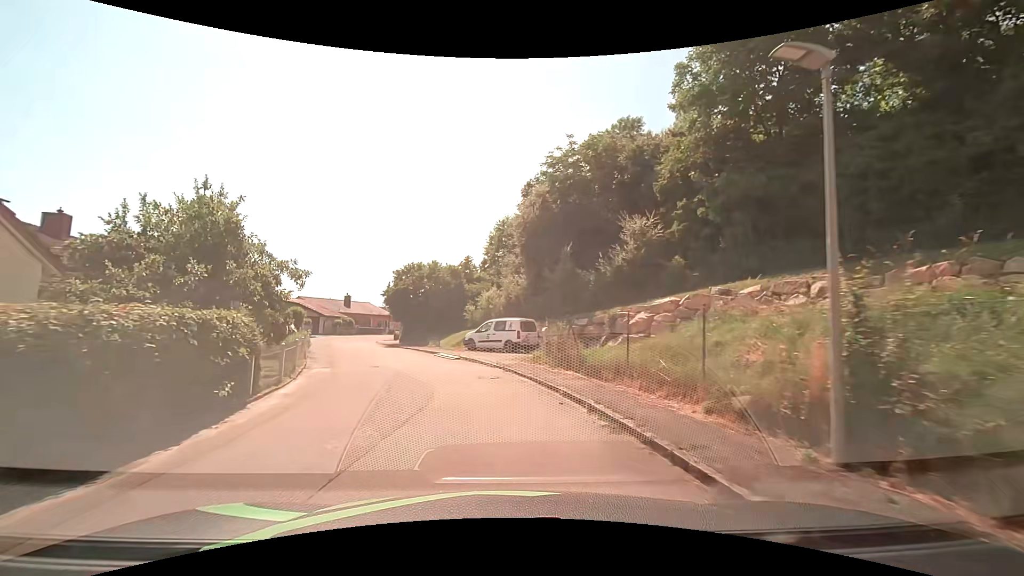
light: Day
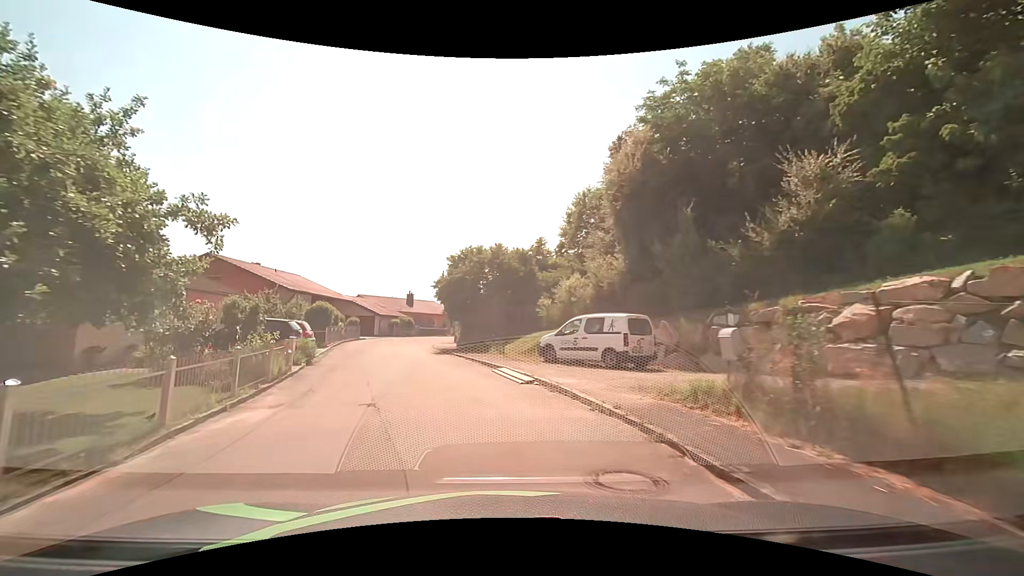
(-0.7, +9.1) m; -9°
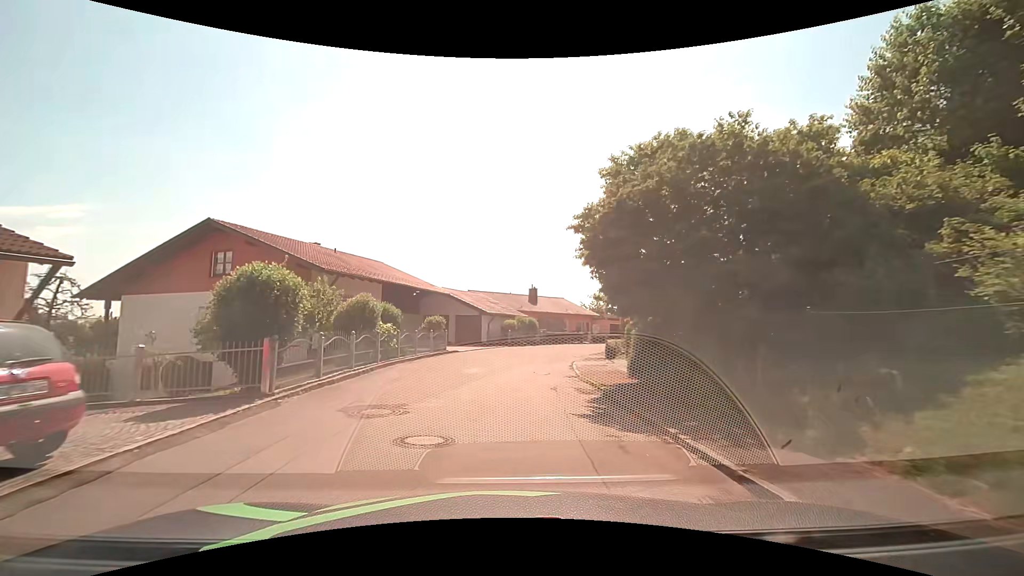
(-2.6, +18.6) m; -14°
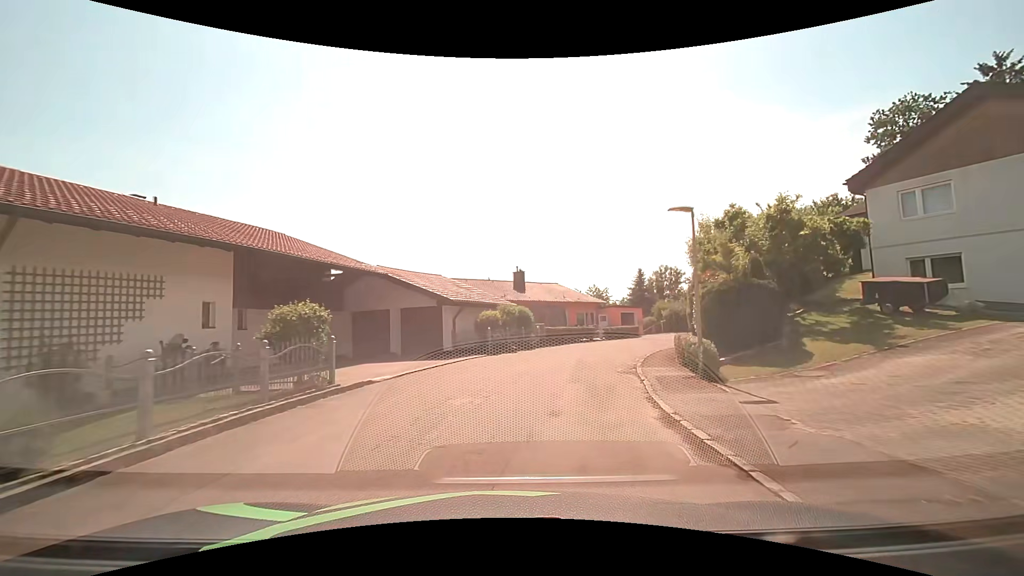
(0.0, +14.3) m; +3°
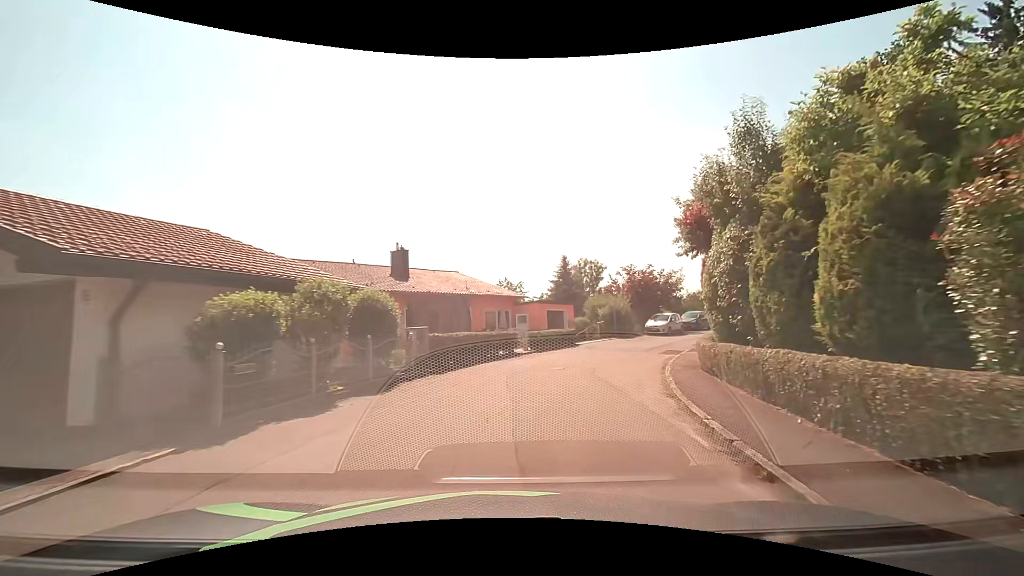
(+1.0, +14.4) m; +10°
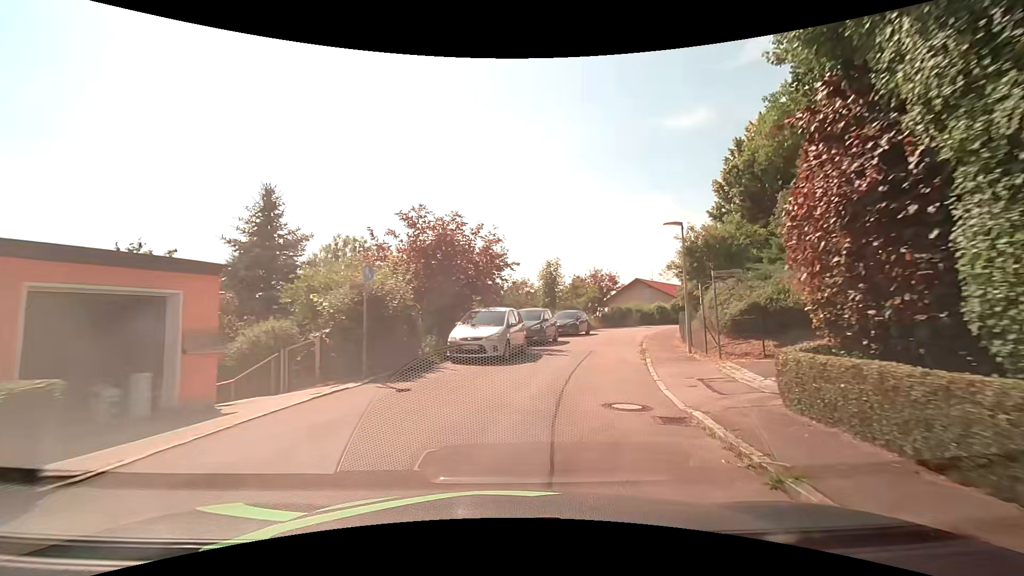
(+5.0, +23.1) m; +24°
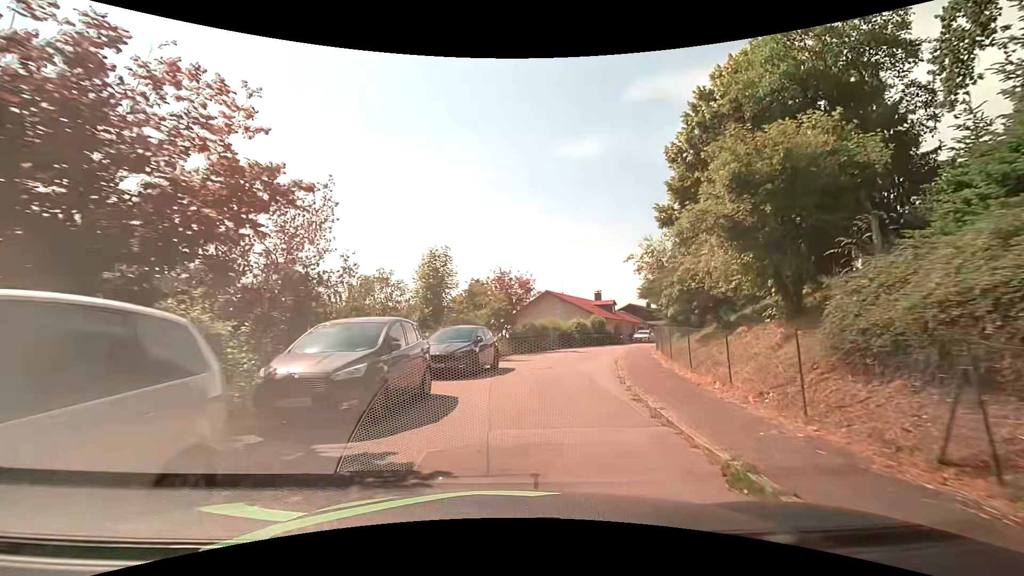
(+1.6, +14.0) m; +11°
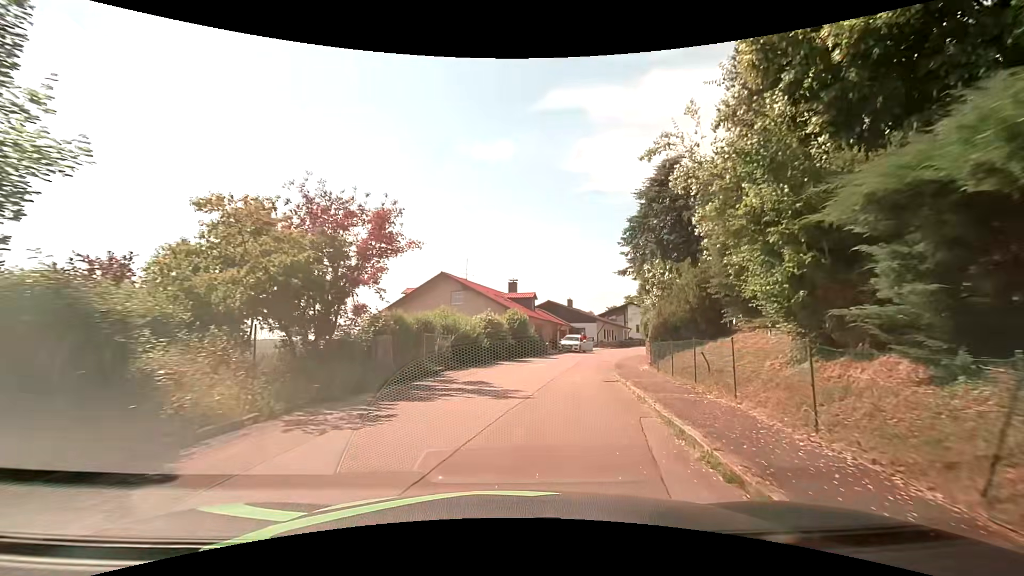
(+2.1, +18.2) m; +13°
(0, +10) (+2, +20) (+4, +30) (+7, +39) (+11, +48) (+15, +57) (+20, +66) (+26, +74) (+32, +82) (+38, +90) m
